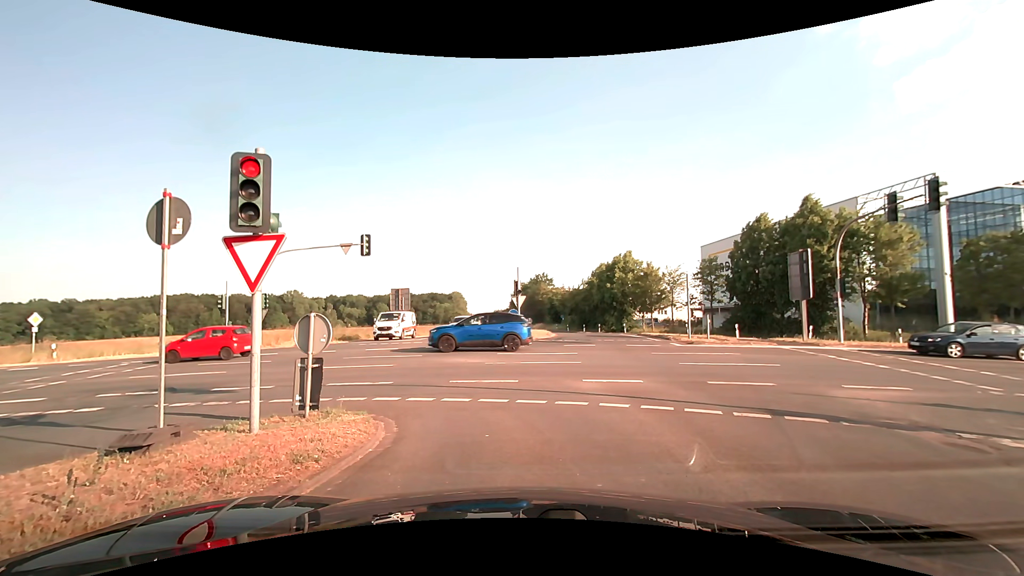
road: secondary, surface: asphalt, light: Day
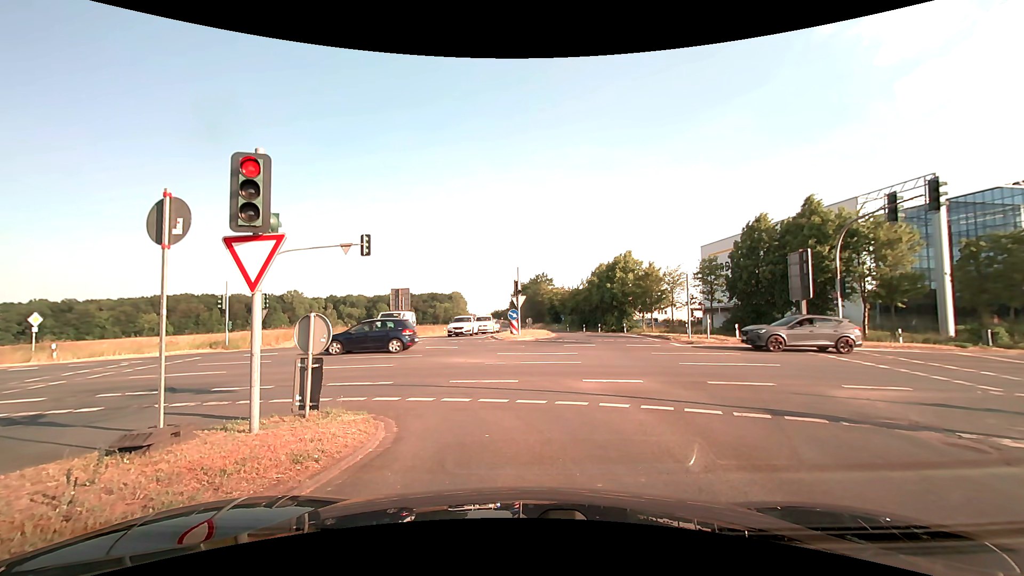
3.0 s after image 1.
(0.0, 0.0) m; 0°
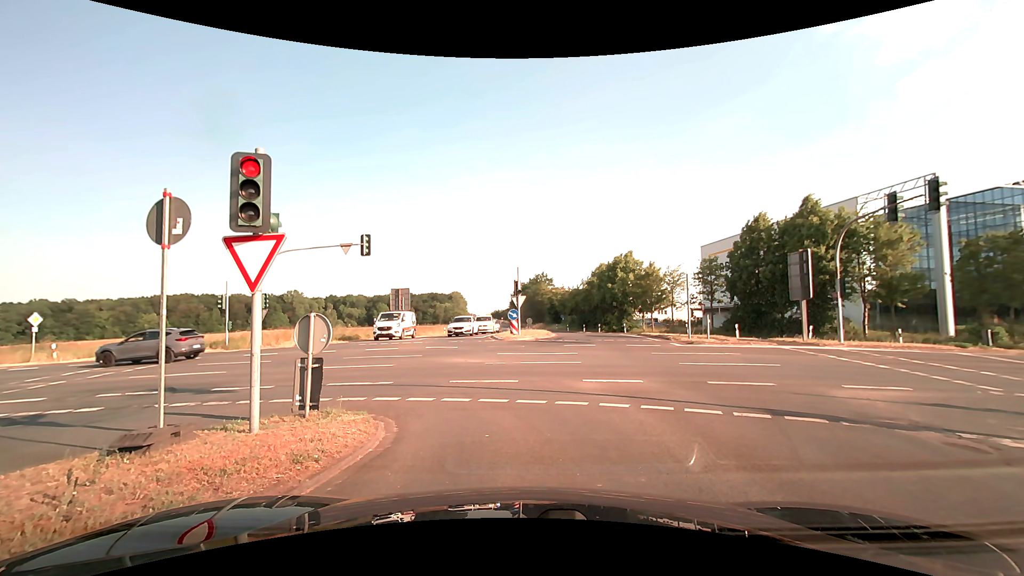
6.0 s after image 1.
(0.0, 0.0) m; 0°
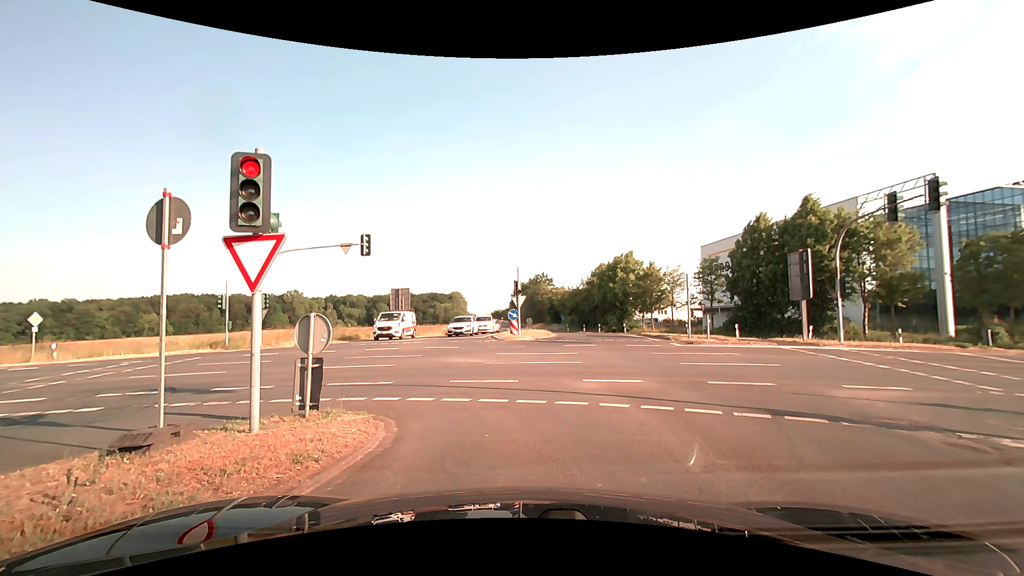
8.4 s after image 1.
(0.0, 0.0) m; 0°
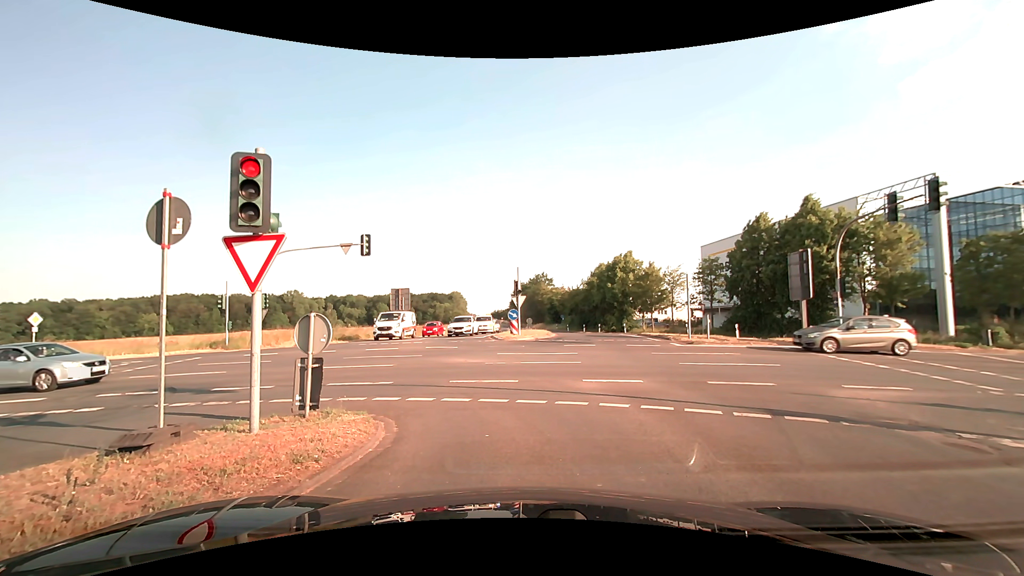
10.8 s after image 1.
(0.0, 0.0) m; 0°
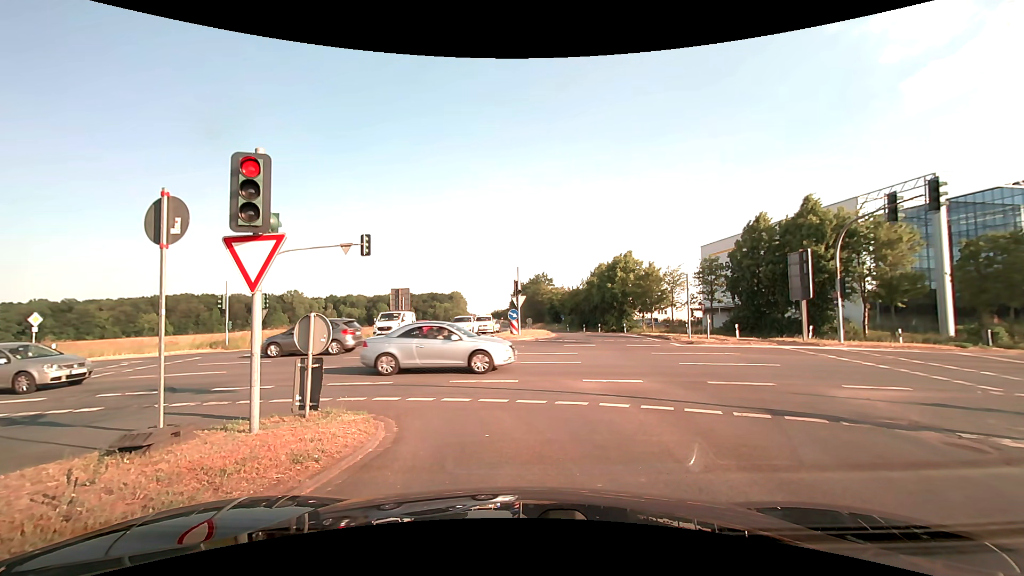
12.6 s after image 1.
(0.0, 0.0) m; 0°
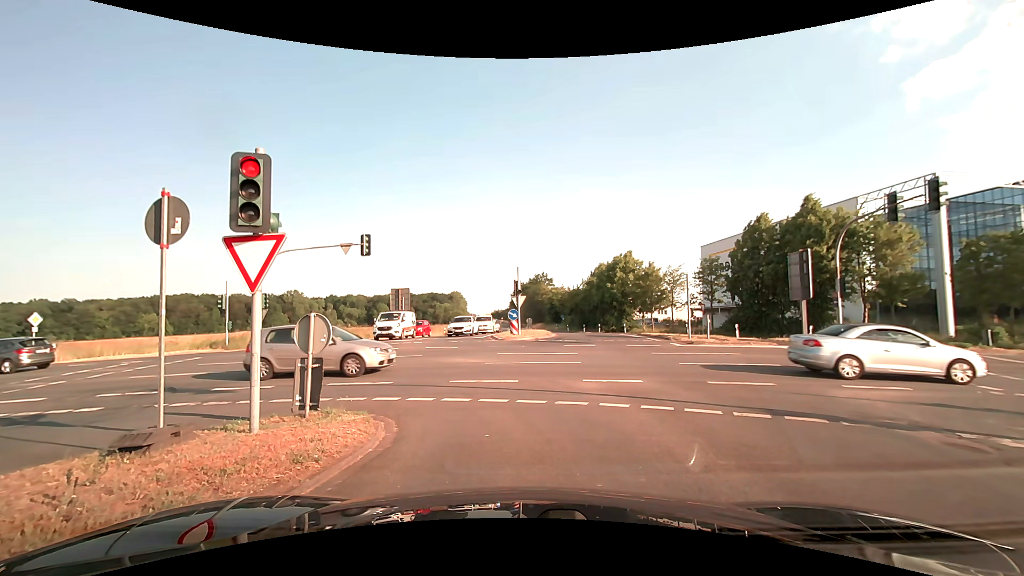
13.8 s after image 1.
(0.0, 0.0) m; 0°
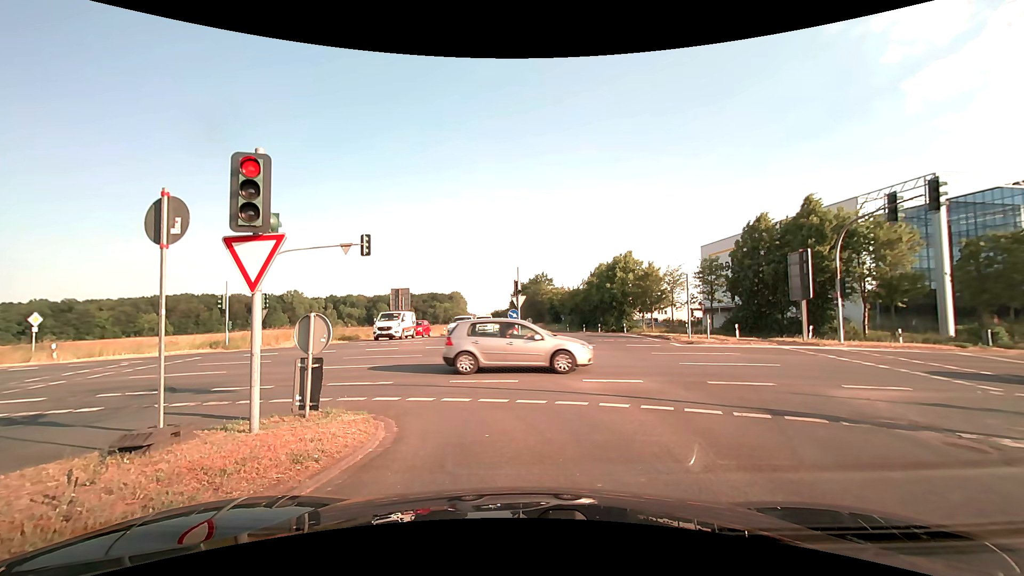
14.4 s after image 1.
(0.0, 0.0) m; 0°
(0, +10) (-5, +19) (-13, +24) (-23, +26) (-33, +26) (-43, +27) (-53, +28) (-63, +28) (-73, +29) (-83, +29) m
